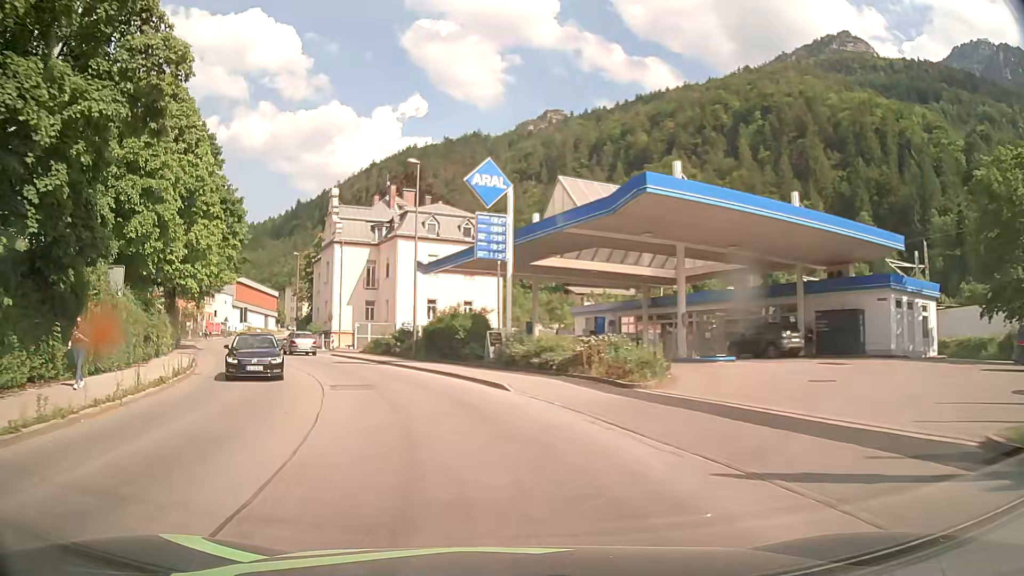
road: primary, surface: asphalt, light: Day
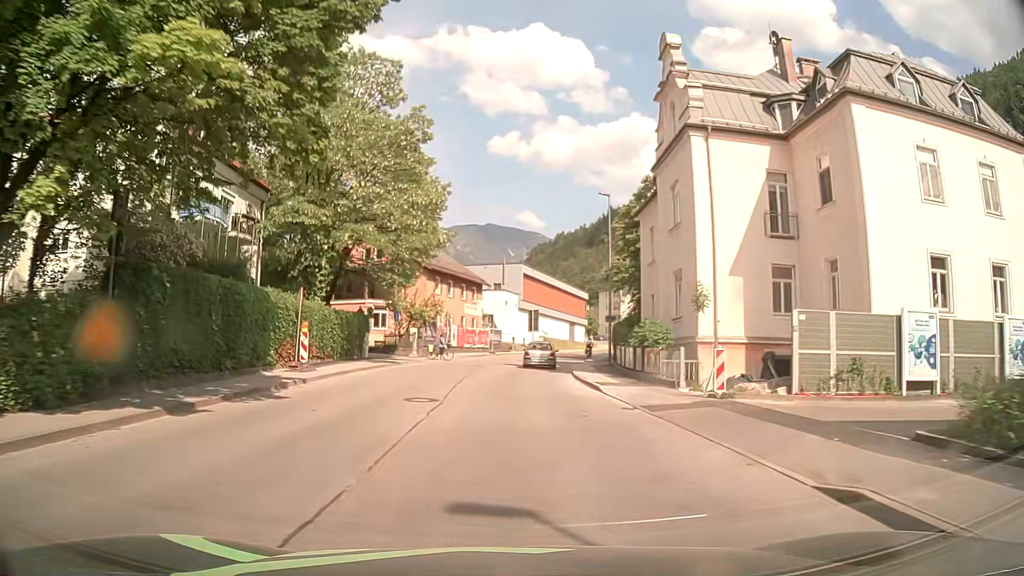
(-10.4, +35.5) m; -27°
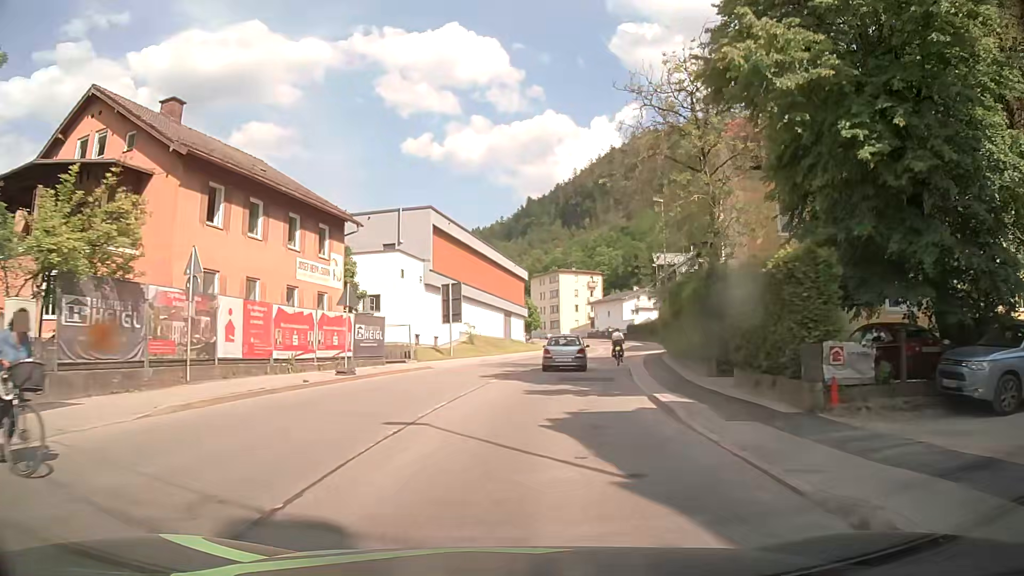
(+0.5, +37.5) m; +6°
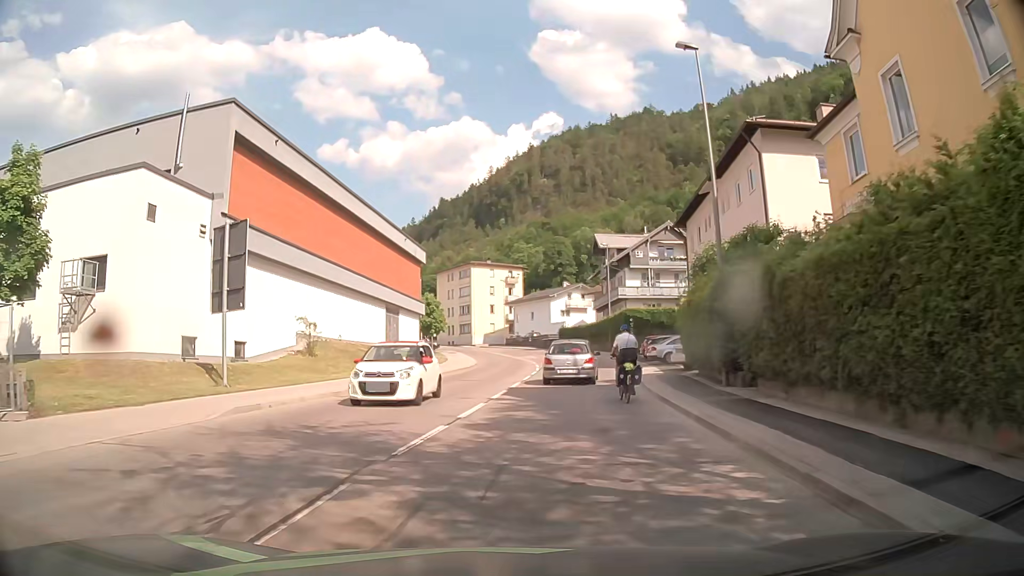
(+2.1, +25.3) m; +7°
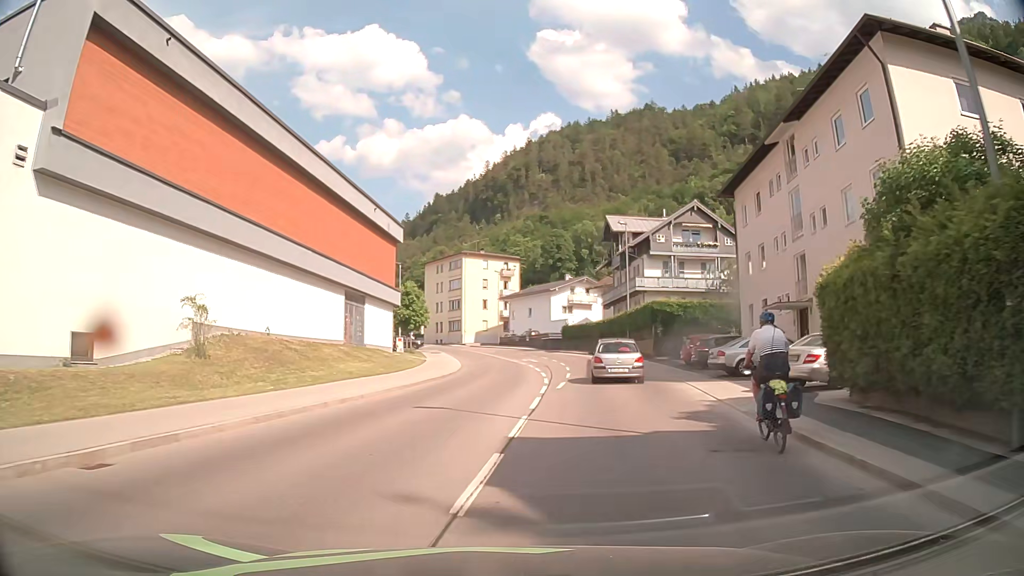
(+0.1, +11.8) m; +1°
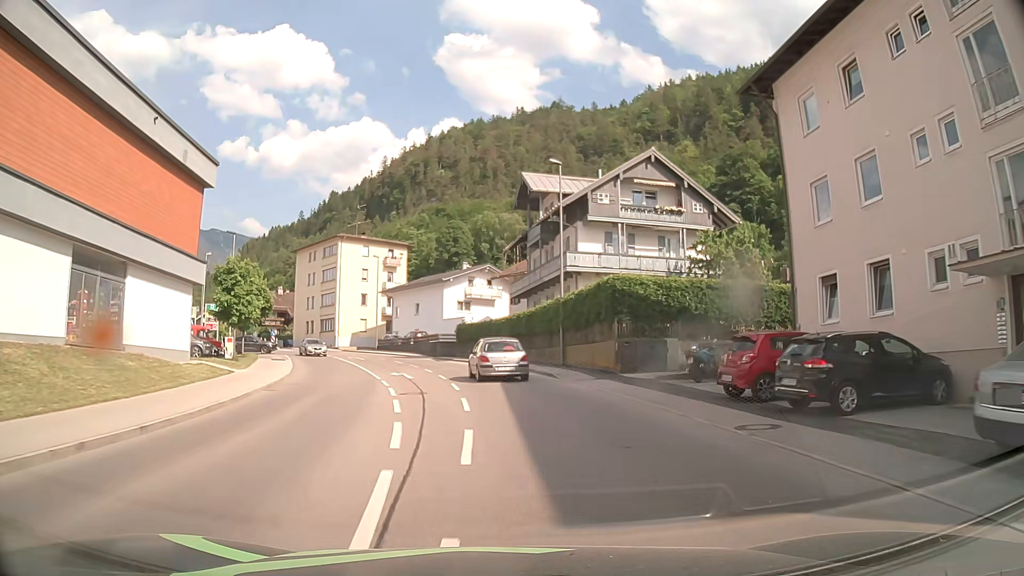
(+1.3, +19.1) m; +8°
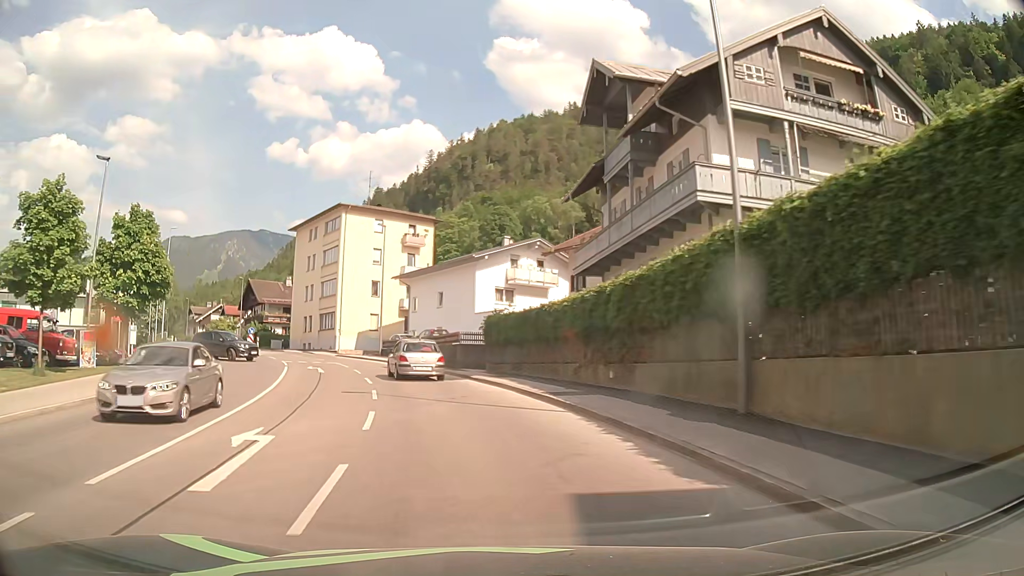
(-0.2, +21.1) m; -4°
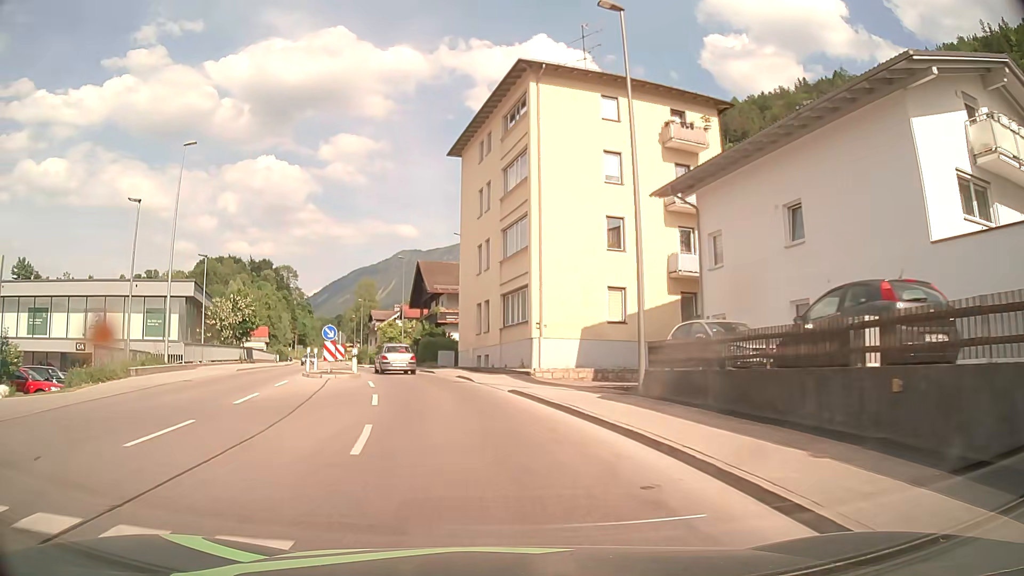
(-6.3, +35.0) m; -20°
(0, +10) (-2, +20) (-4, +30) (-7, +39) (-10, +49) (-13, +58) (-16, +68) (-19, +77) (-22, +87) (-25, +96) m
